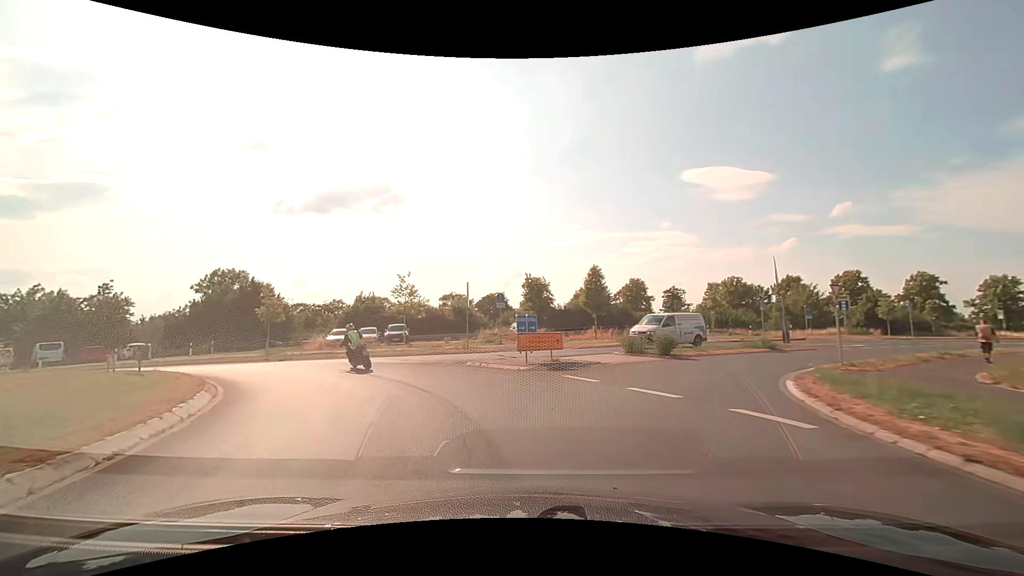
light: Day
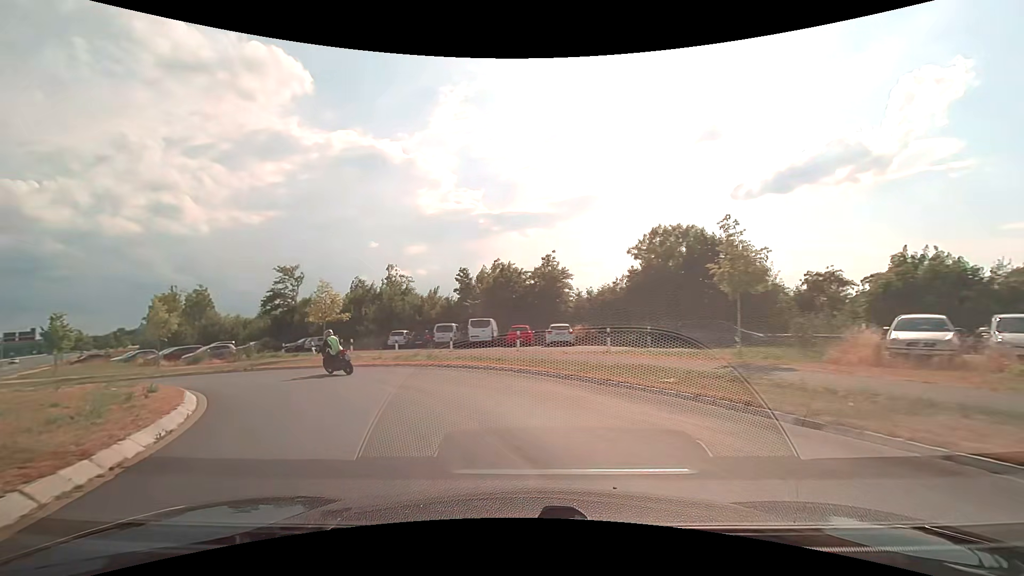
(-9.1, +21.1) m; -49°
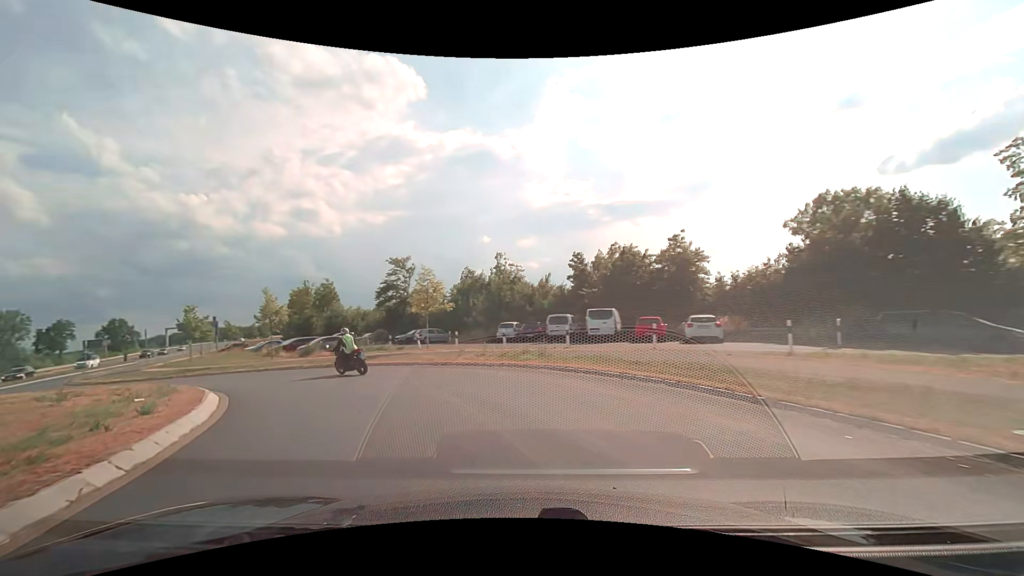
(-0.5, +5.0) m; -12°
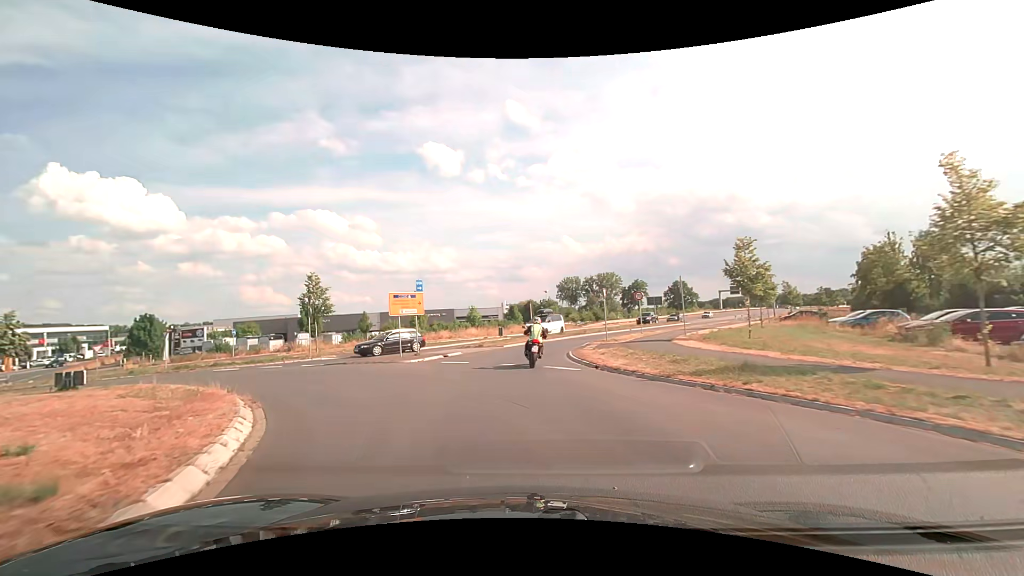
(-12.5, +20.6) m; -59°
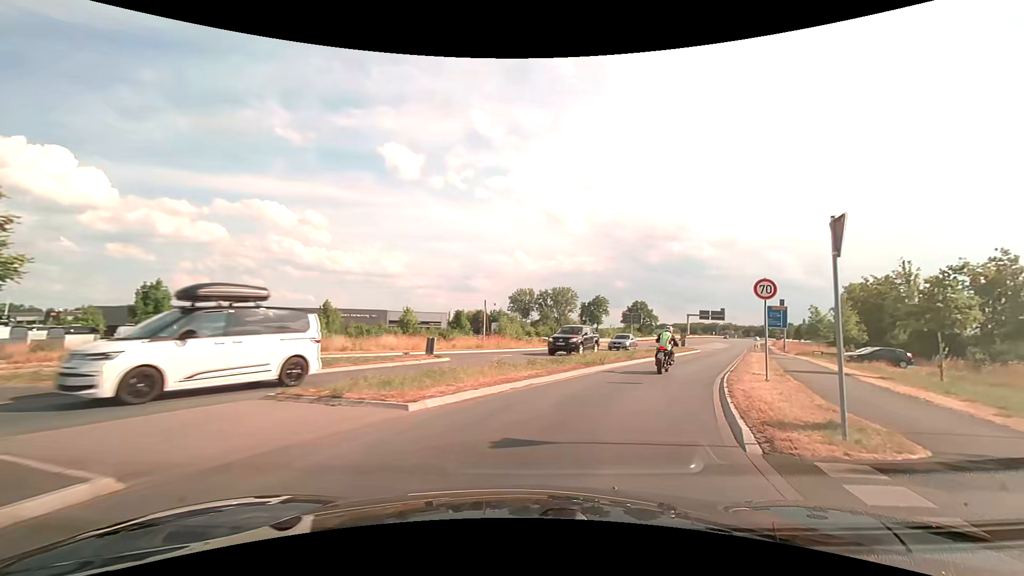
(-0.8, +21.1) m; +3°
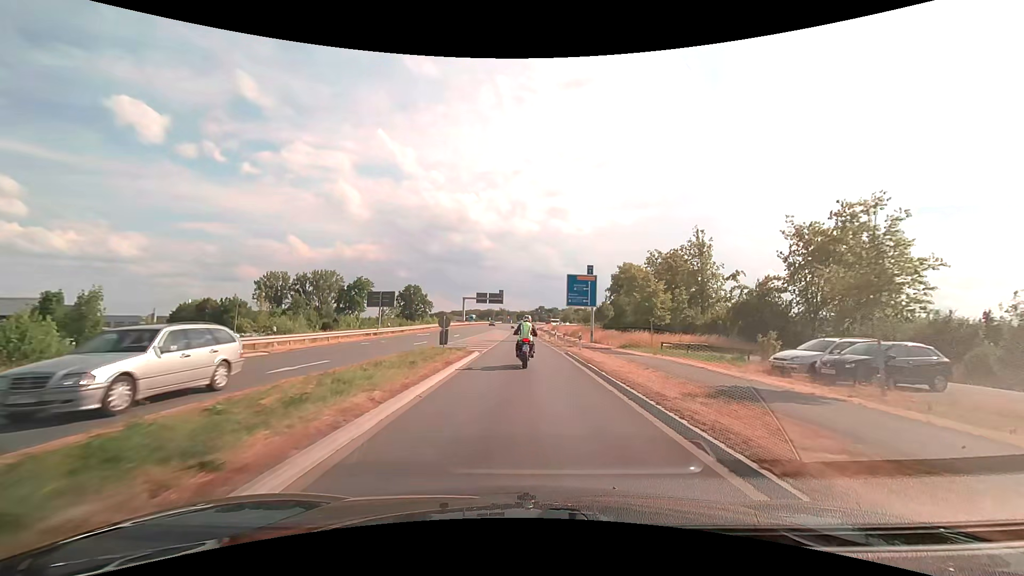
(+10.3, +29.5) m; +27°
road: secondary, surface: asphalt
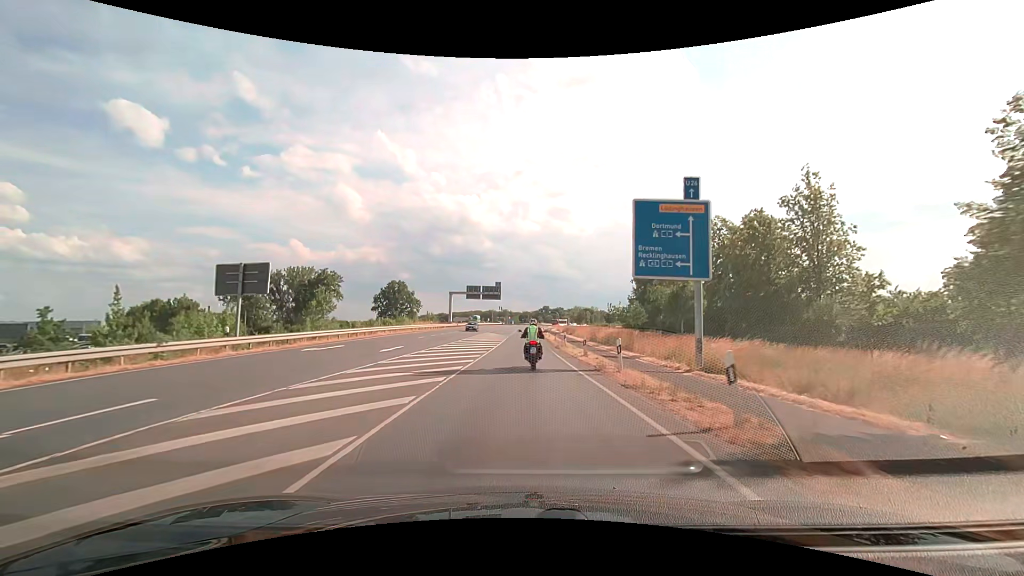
(+0.1, +29.2) m; 0°
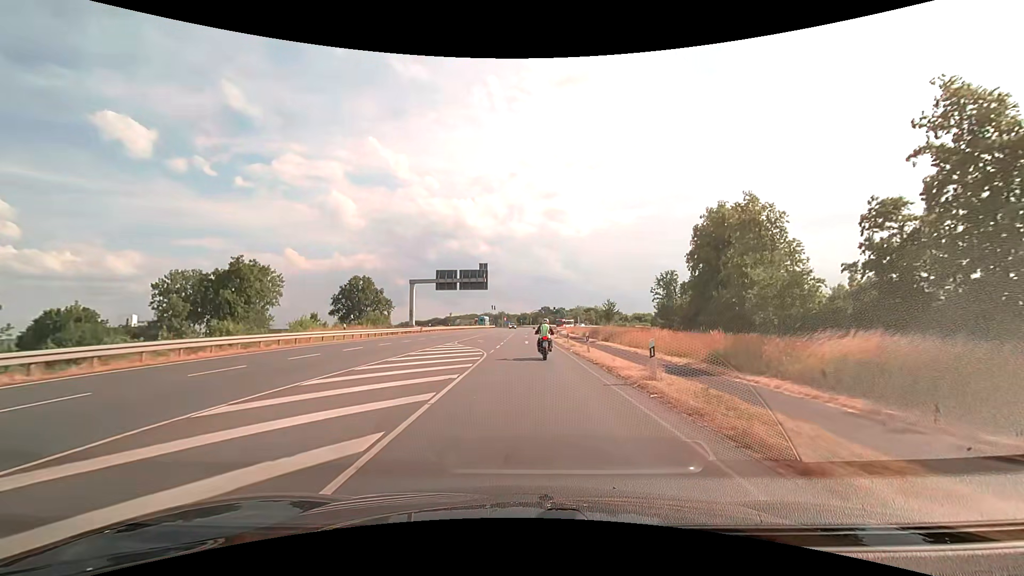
(-0.5, +36.1) m; 0°
(0, +10) (0, +20) (0, +30) (0, +40) (0, +50) (0, +60) (0, +70) (0, +80) (0, +90) (+1, +100) m
